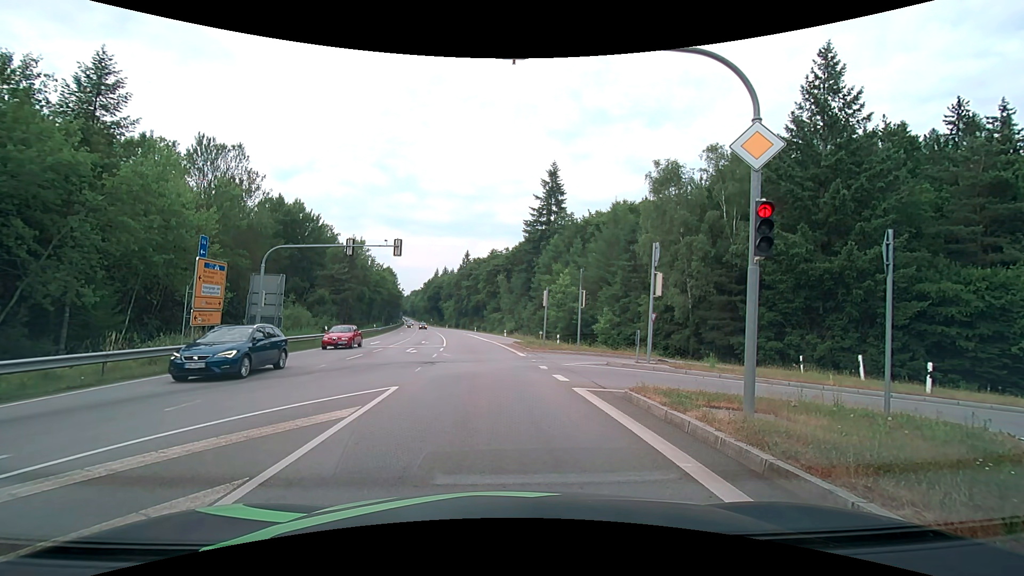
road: secondary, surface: asphalt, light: Day
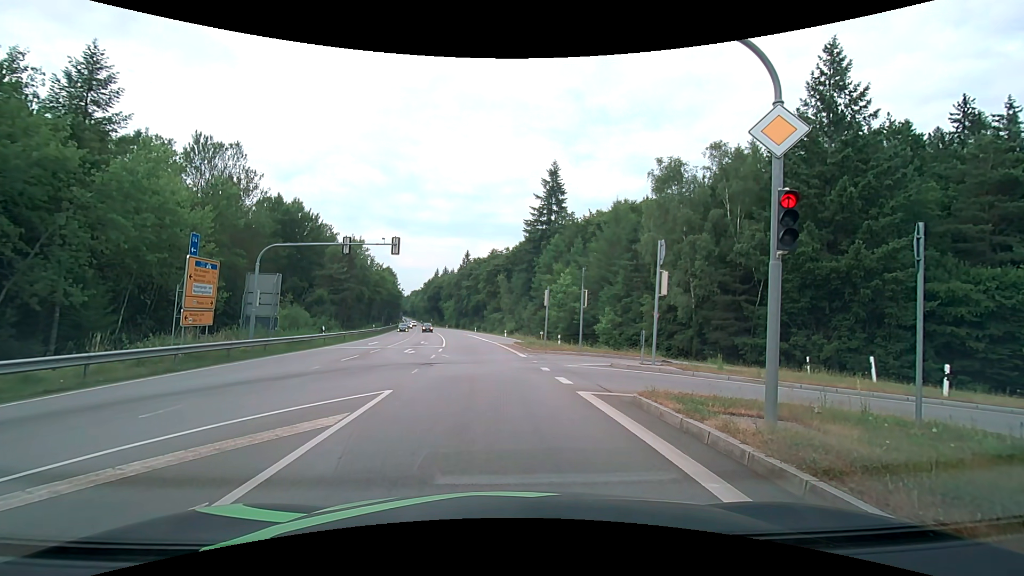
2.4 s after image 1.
(0.0, +0.6) m; 0°
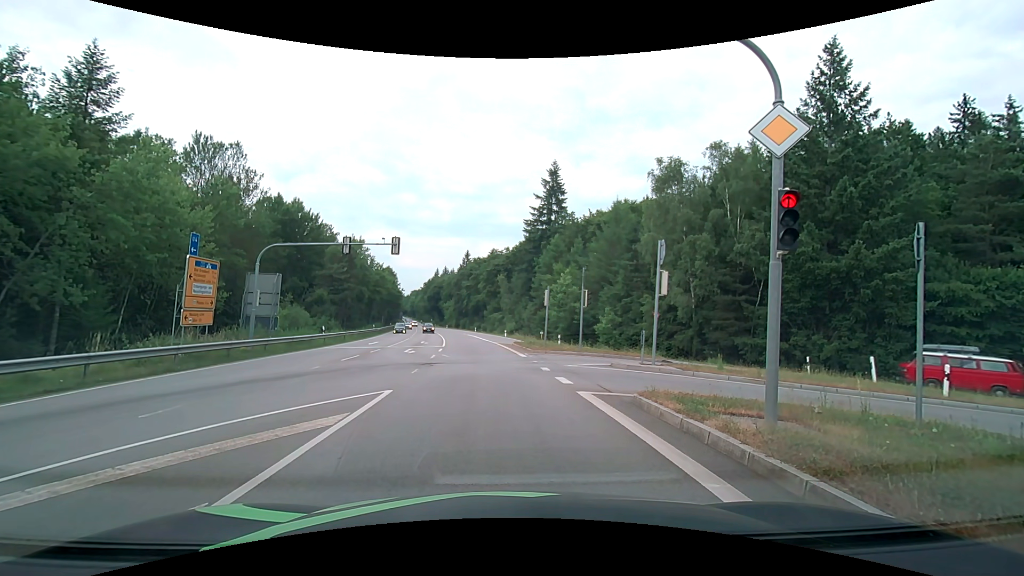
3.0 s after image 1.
(0.0, 0.0) m; 0°
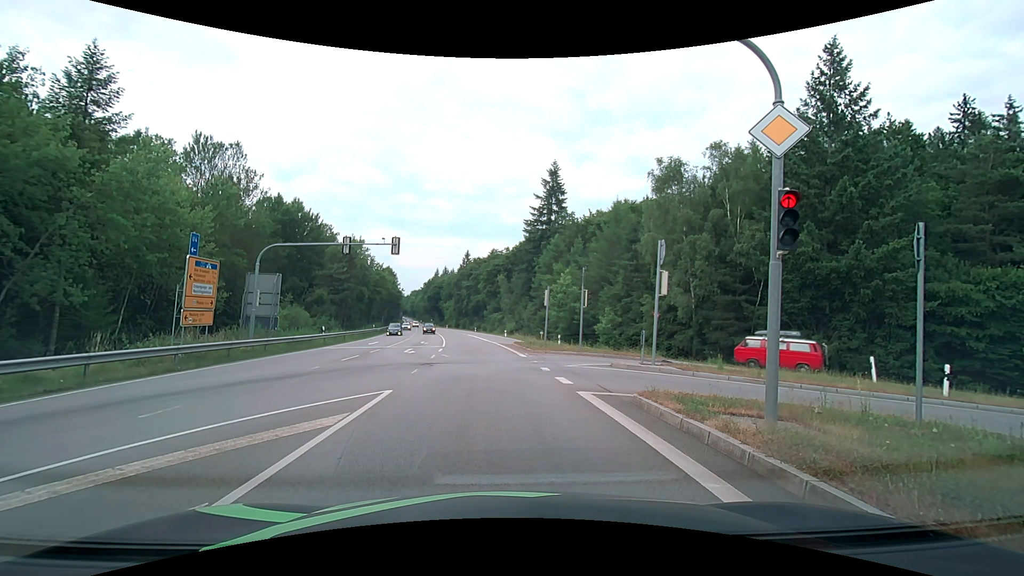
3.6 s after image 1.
(0.0, 0.0) m; 0°
(0, +10) (0, +20) (0, +30) (-1, +40) (-1, +50) (-2, +60) (-3, +70) (-5, +80) (-6, +90) (-7, +100) m
